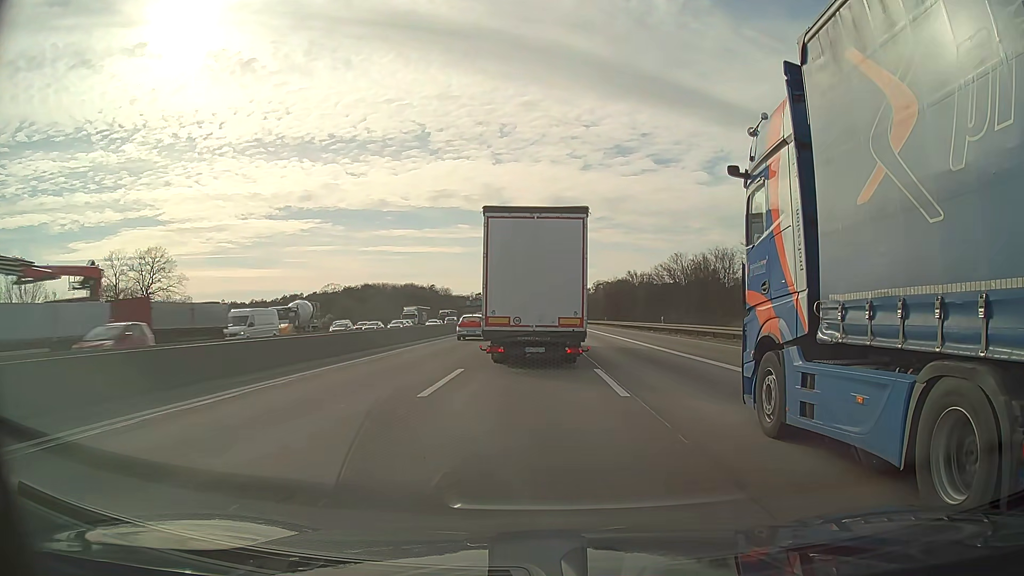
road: motorway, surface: asphalt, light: Day
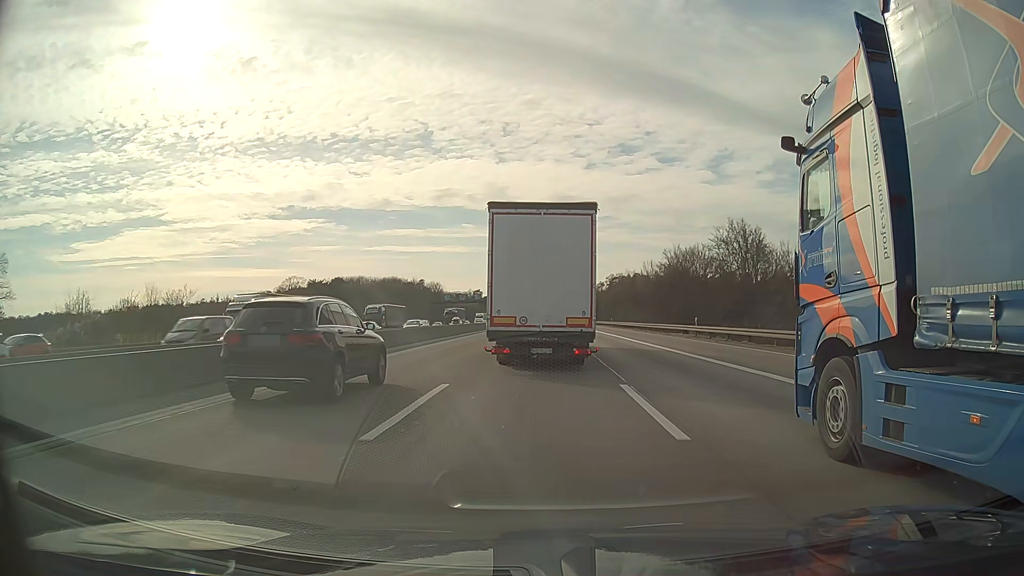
(-0.3, +57.9) m; -1°
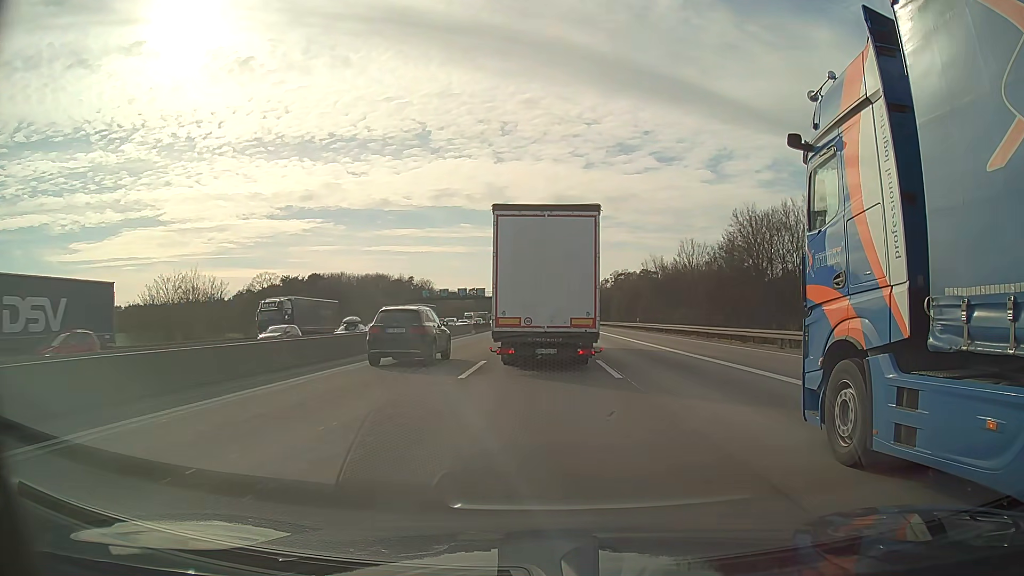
(0.0, +28.5) m; 0°
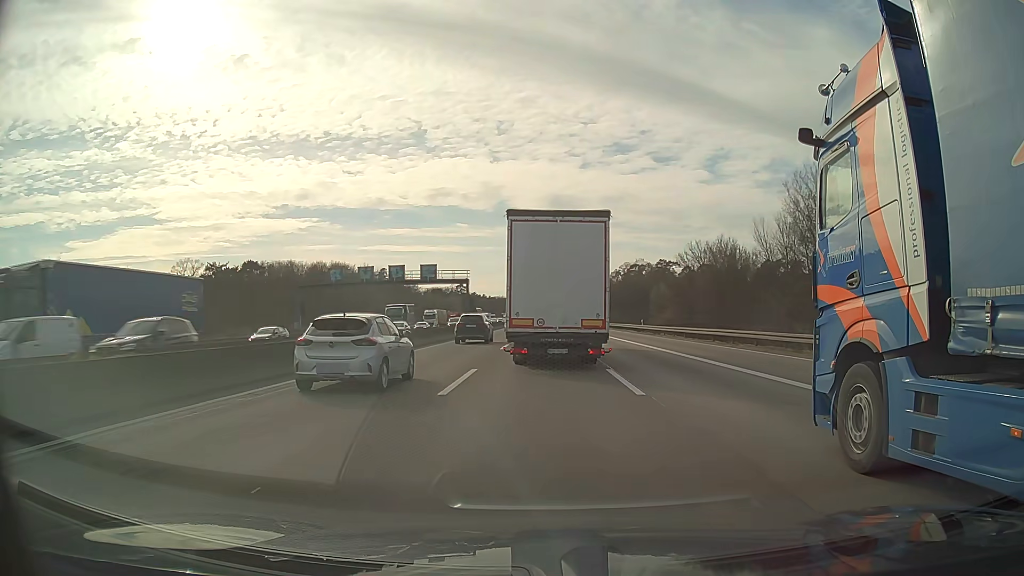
(+0.1, +57.0) m; 0°
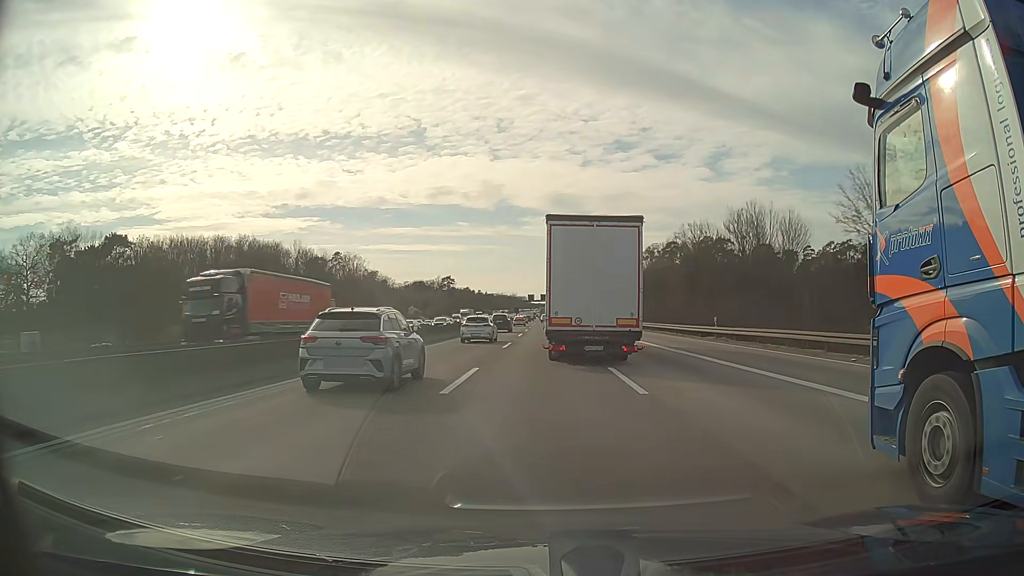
(-0.1, +72.4) m; 0°
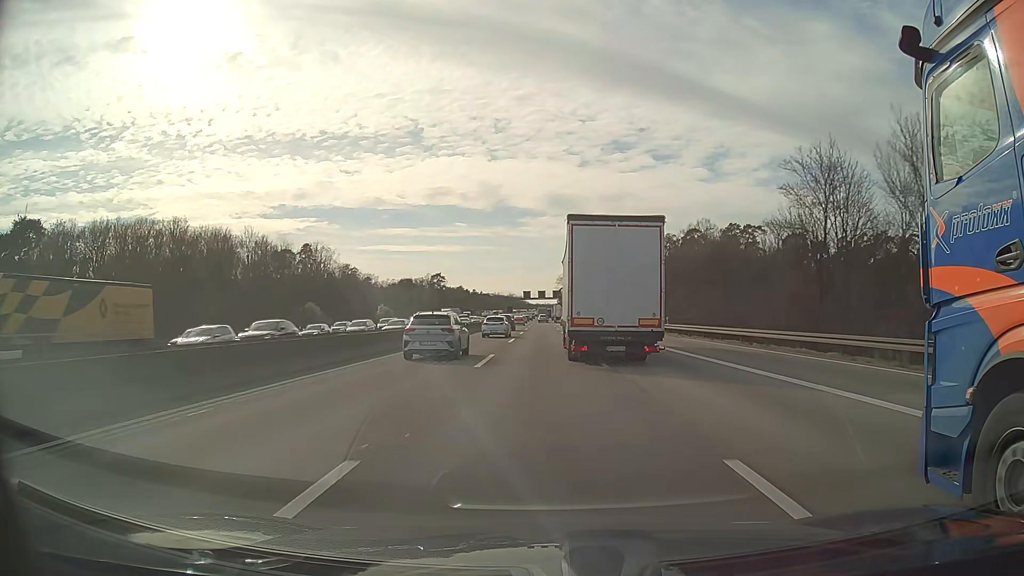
(+0.1, +29.7) m; 0°
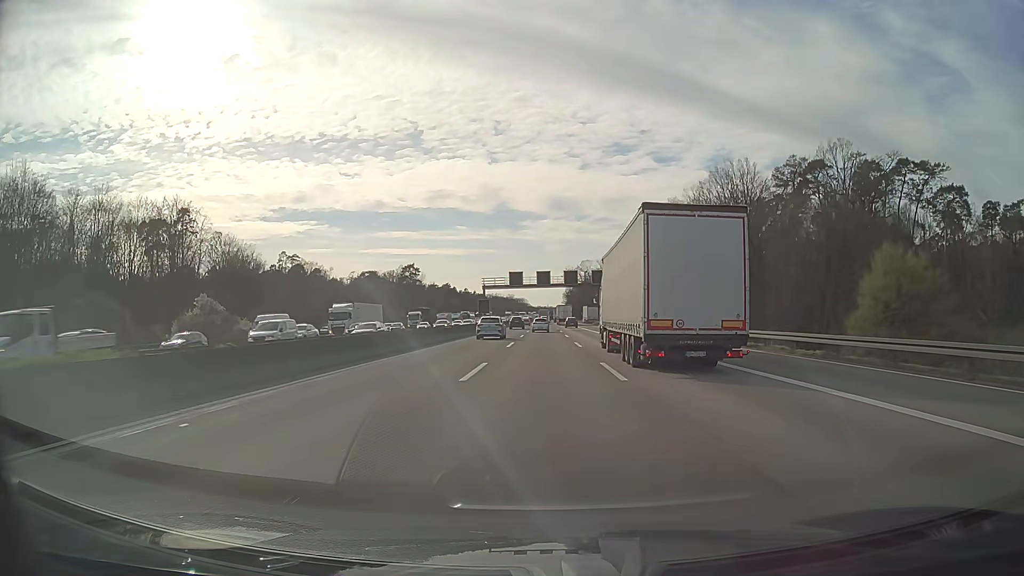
(+0.1, +76.0) m; 0°
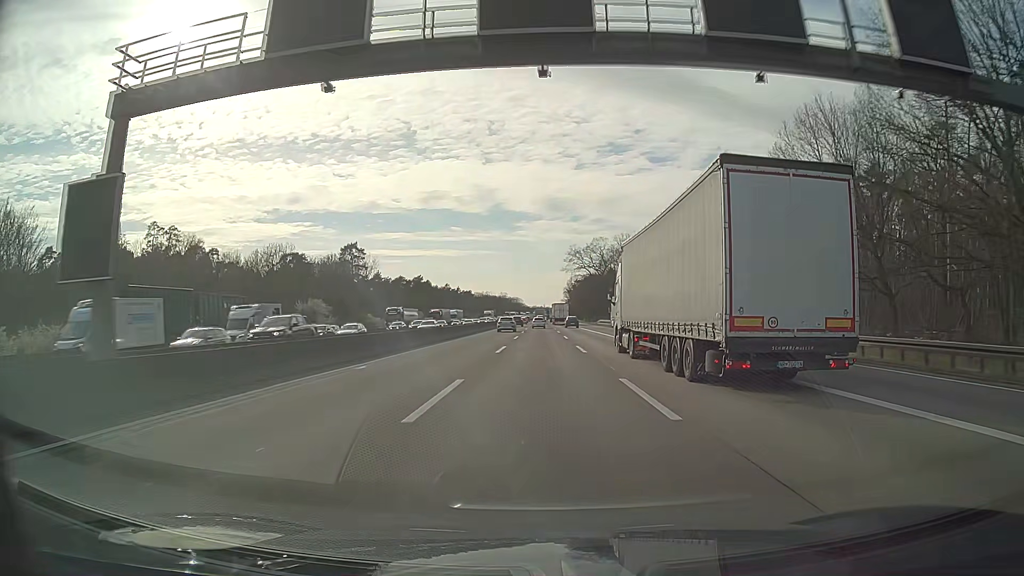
(+0.4, +78.2) m; 0°
(0, +10) (0, +20) (0, +30) (0, +40) (0, +50) (0, +60) (0, +70) (0, +80) (0, +90) (0, +100) m
